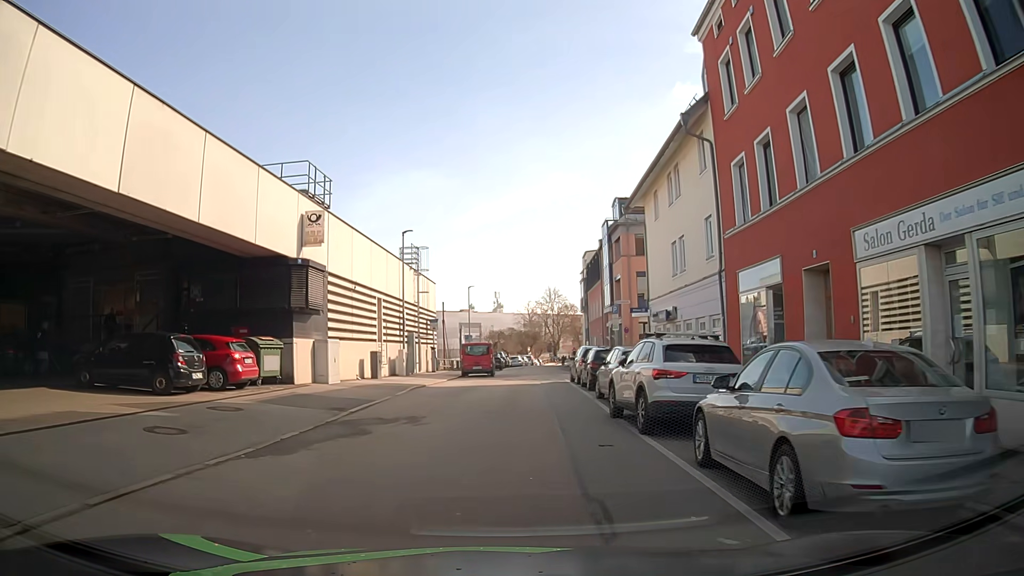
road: residential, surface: asphalt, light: Day
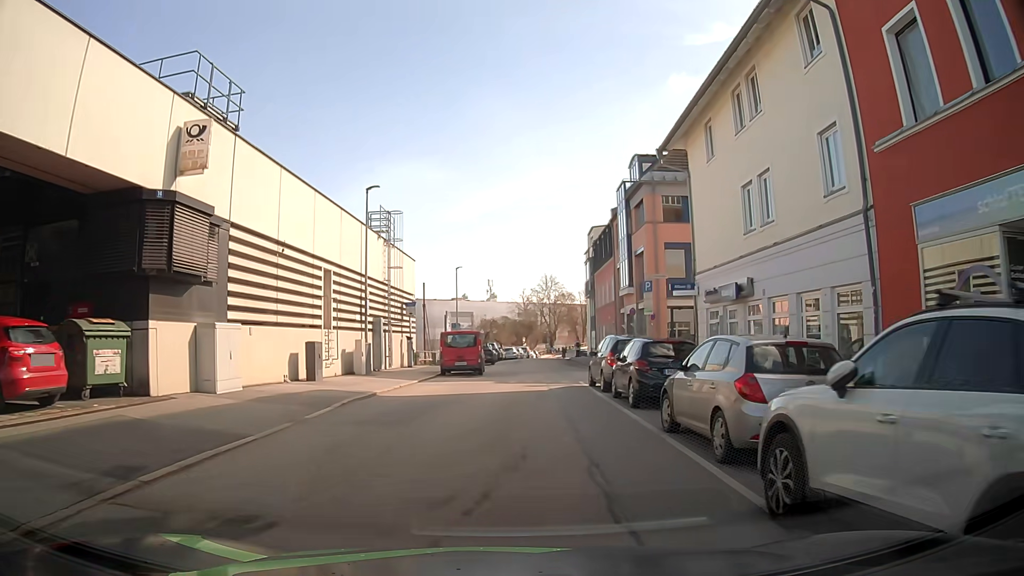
(-0.1, +8.9) m; -1°
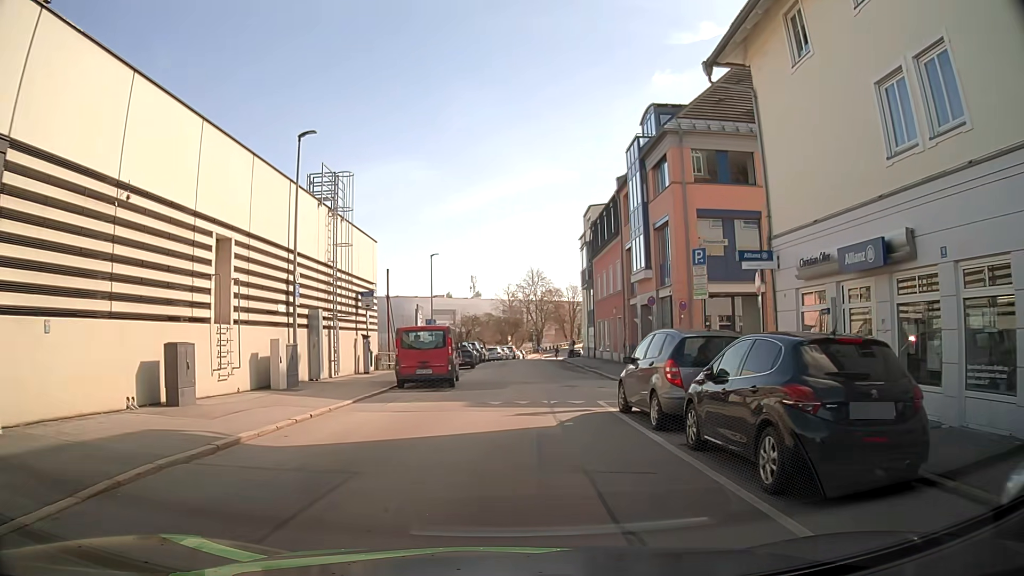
(+0.1, +8.1) m; +1°
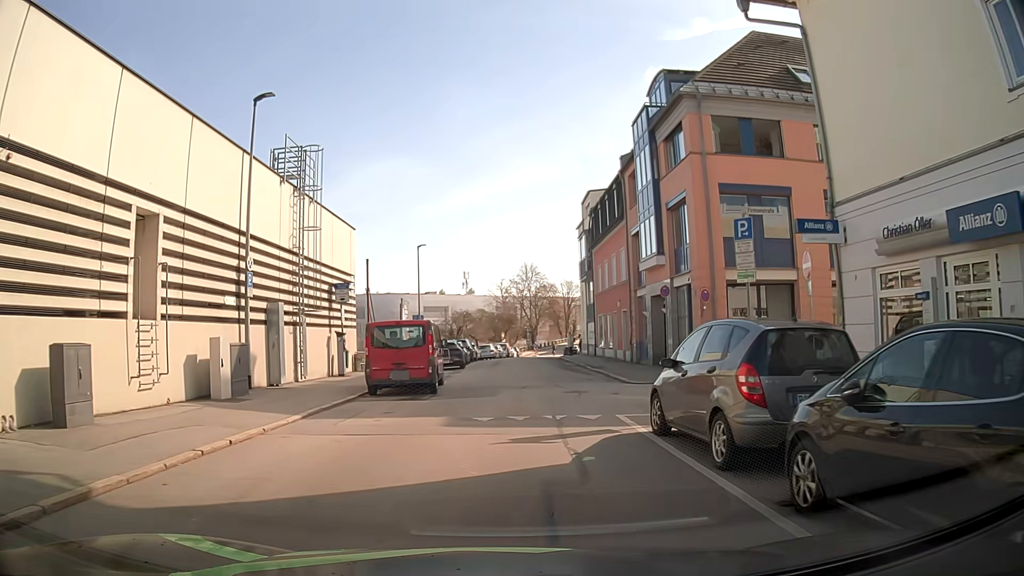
(0.0, +3.5) m; +1°
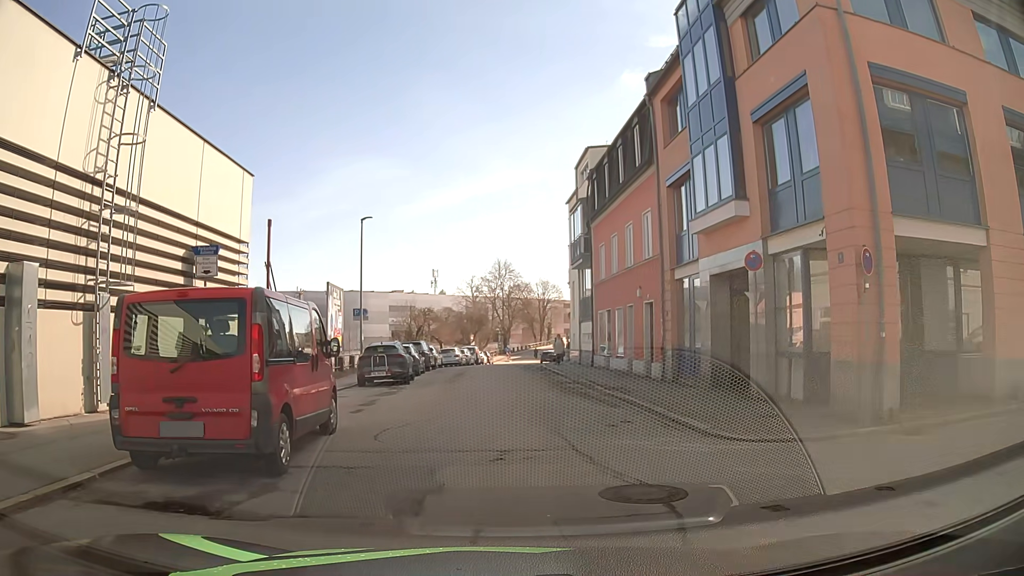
(0.0, +10.7) m; 0°
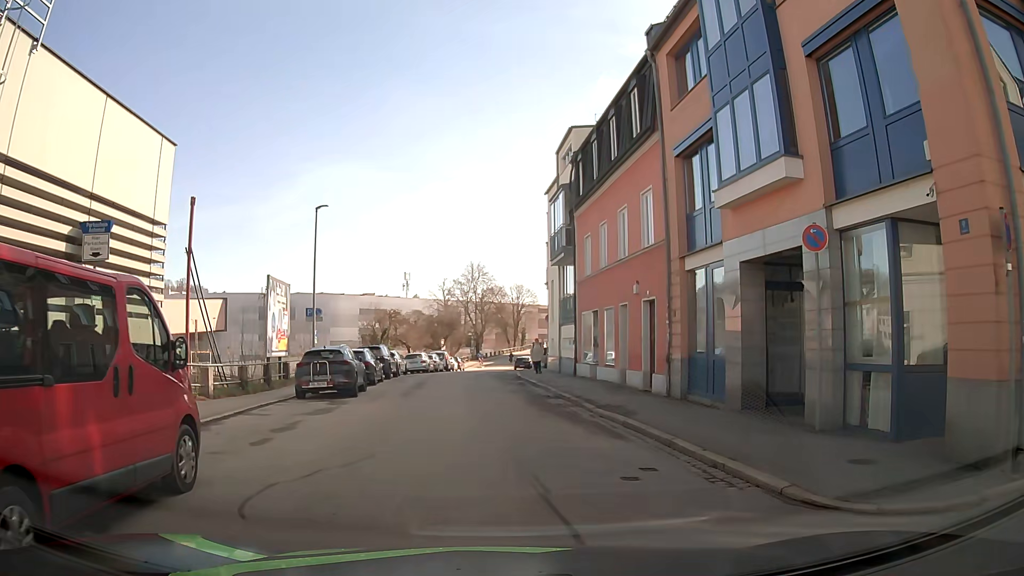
(+0.2, +4.3) m; +3°
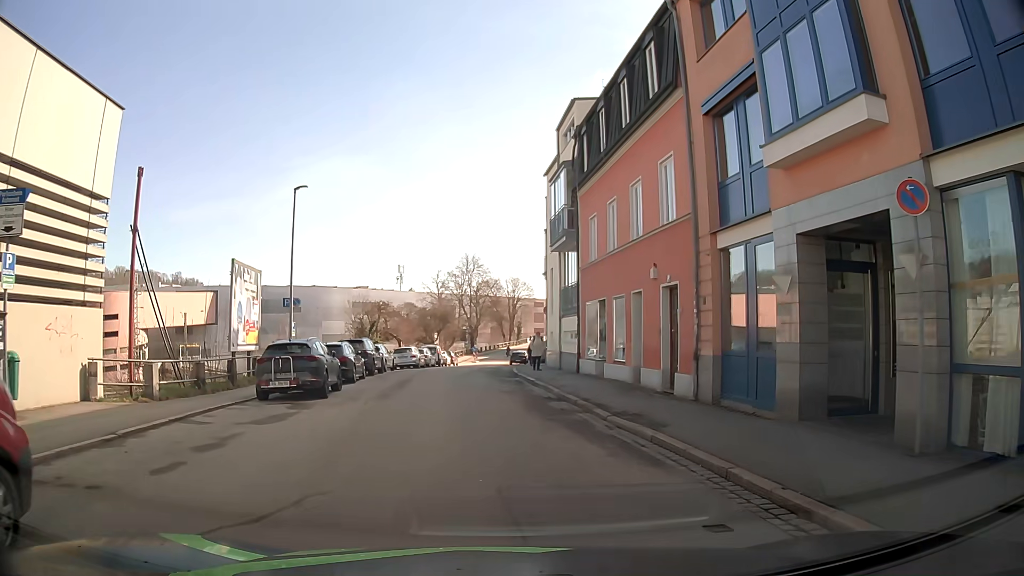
(+0.1, +2.9) m; +3°
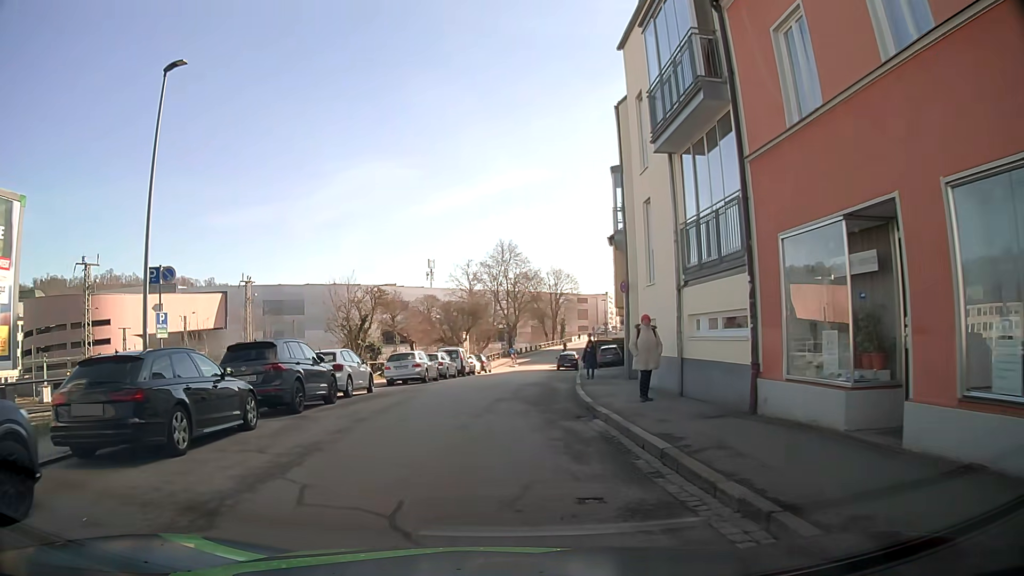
(-0.8, +15.2) m; -5°
